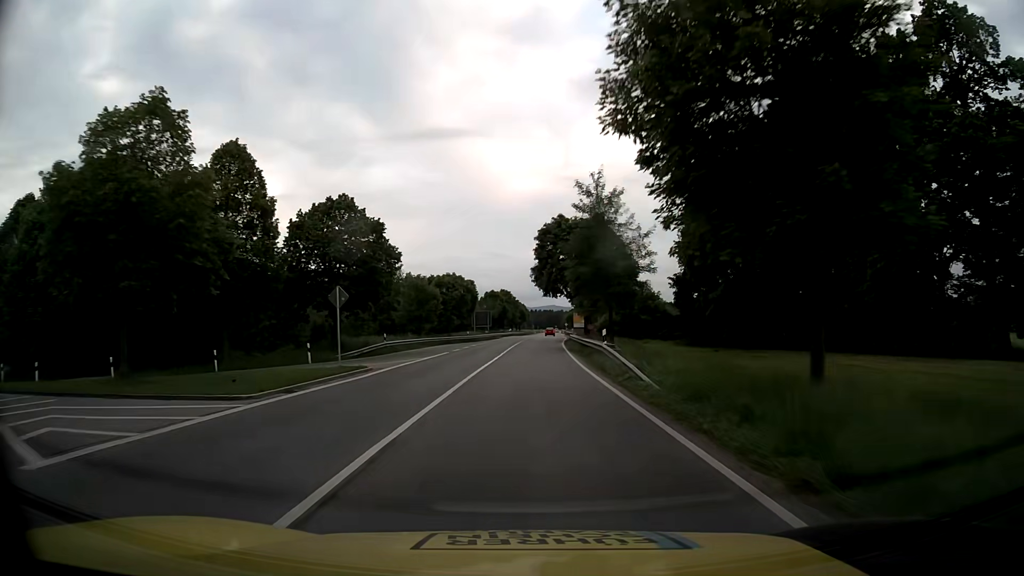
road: primary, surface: asphalt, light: Day
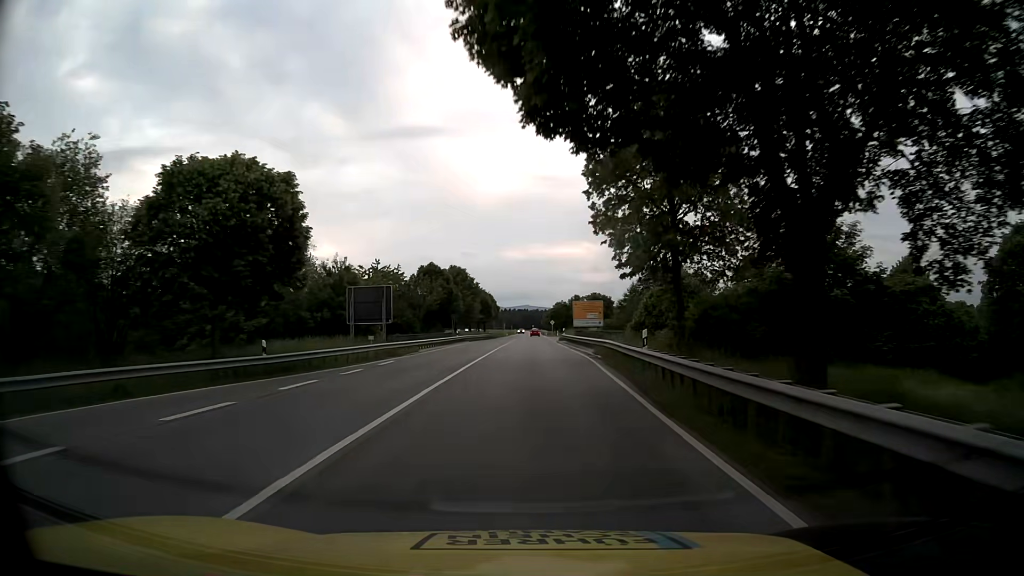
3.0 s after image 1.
(+1.1, +59.1) m; +2°
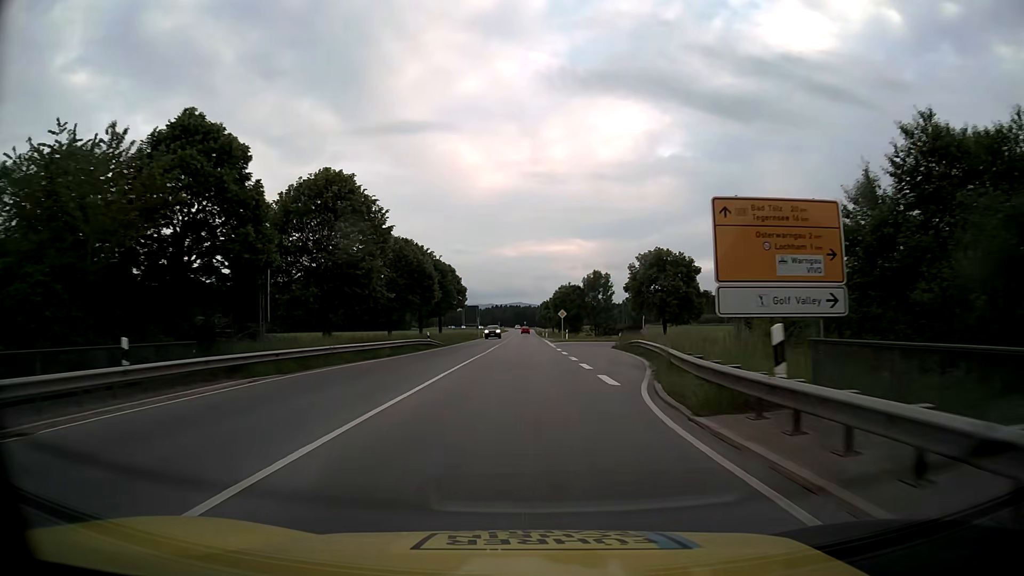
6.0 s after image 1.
(+0.6, +59.2) m; +1°
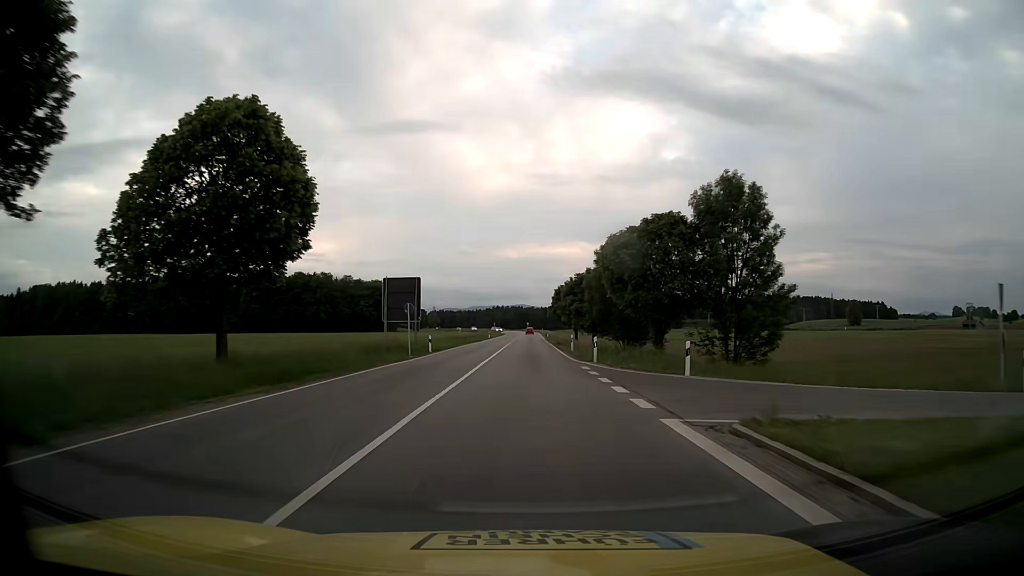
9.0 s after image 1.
(-0.4, +59.3) m; 0°
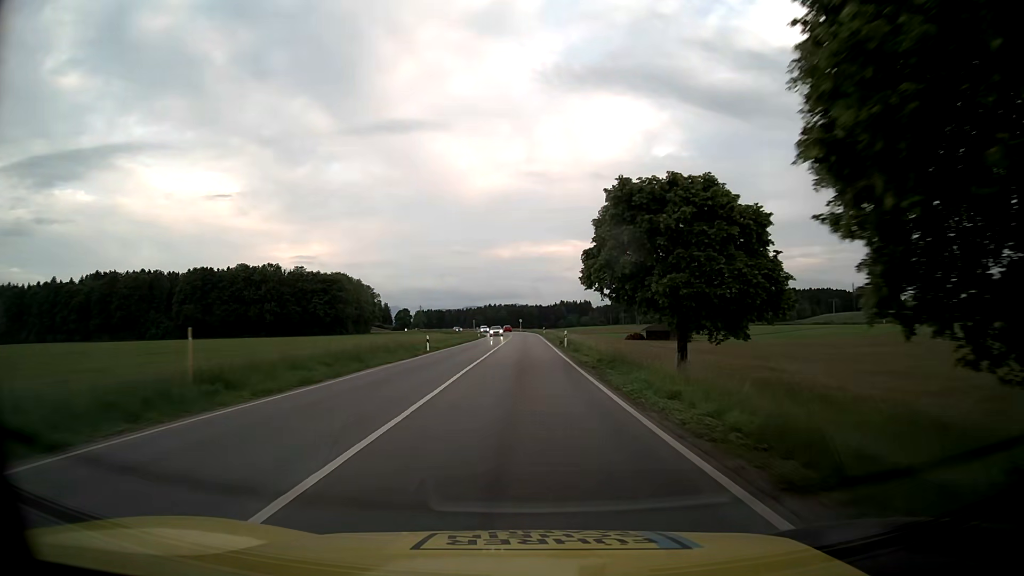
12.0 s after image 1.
(+0.5, +59.2) m; 0°
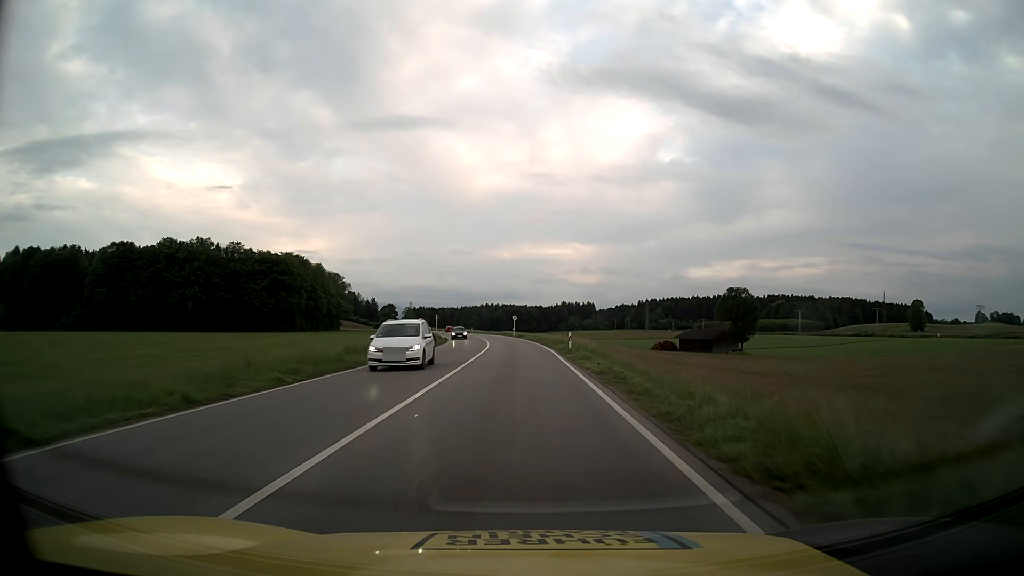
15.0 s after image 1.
(+0.3, +59.0) m; 0°
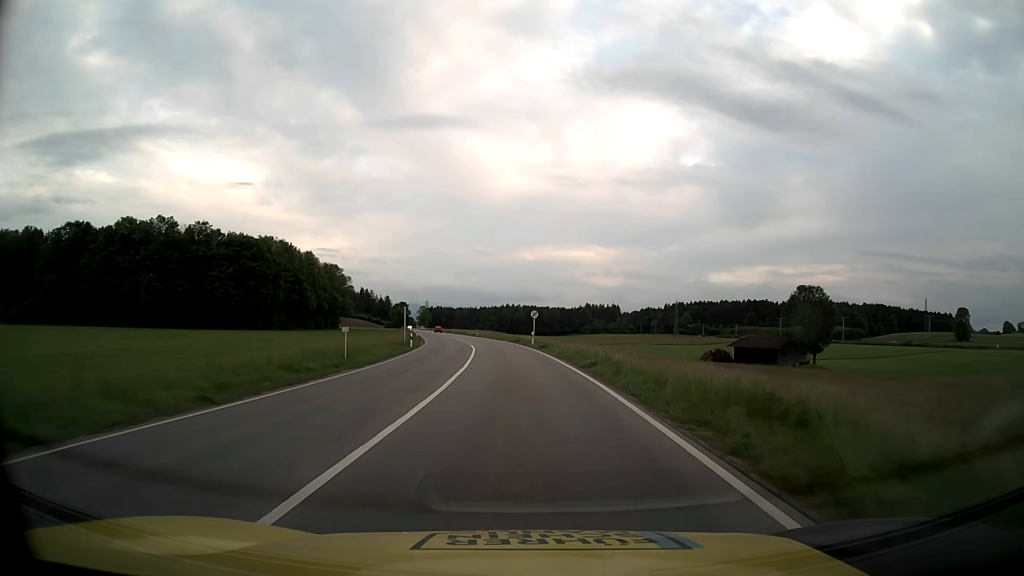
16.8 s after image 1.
(-0.5, +35.3) m; -2°
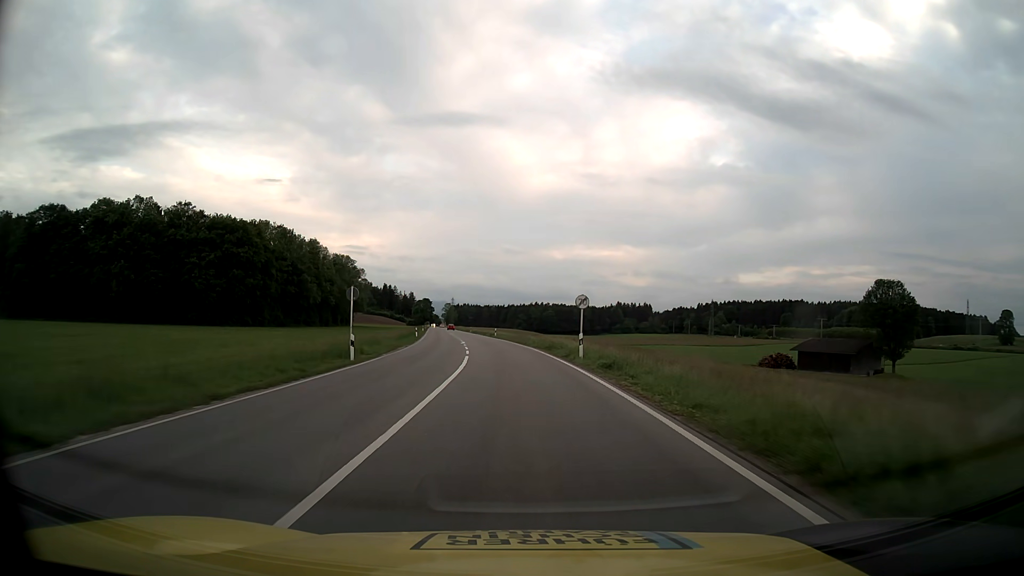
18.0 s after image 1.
(-0.5, +23.6) m; -2°
(0, +10) (0, +20) (-1, +30) (-2, +40) (-3, +50) (-4, +60) (-5, +70) (-7, +80) (-8, +90) (-9, +99) m
